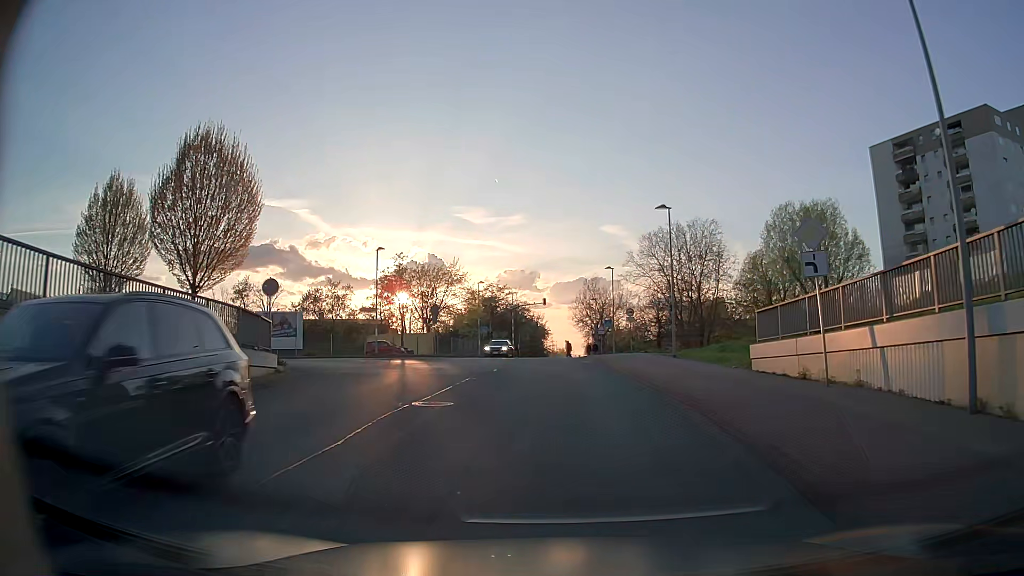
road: tertiary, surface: asphalt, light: Day
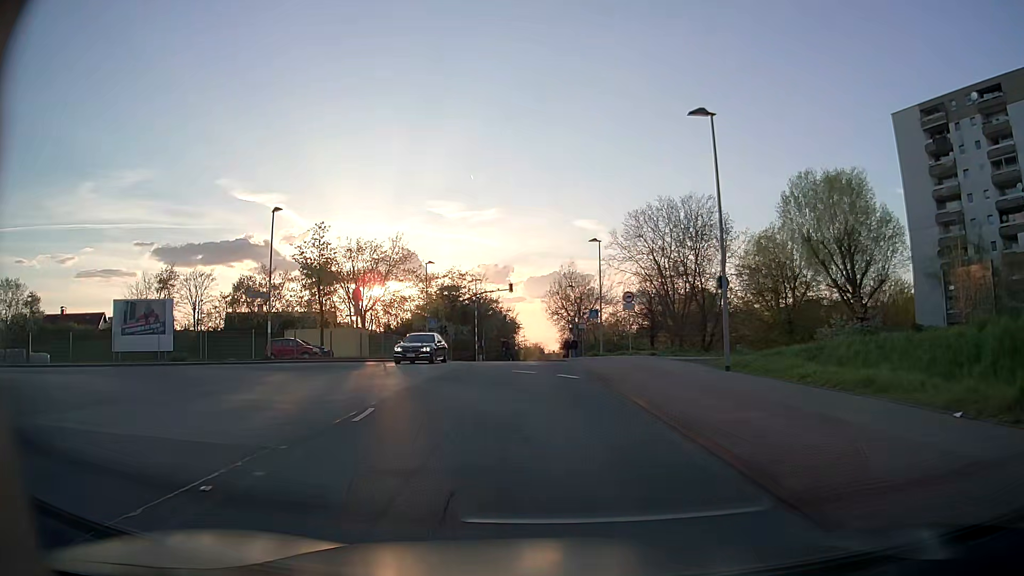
(+0.3, +14.6) m; +3°
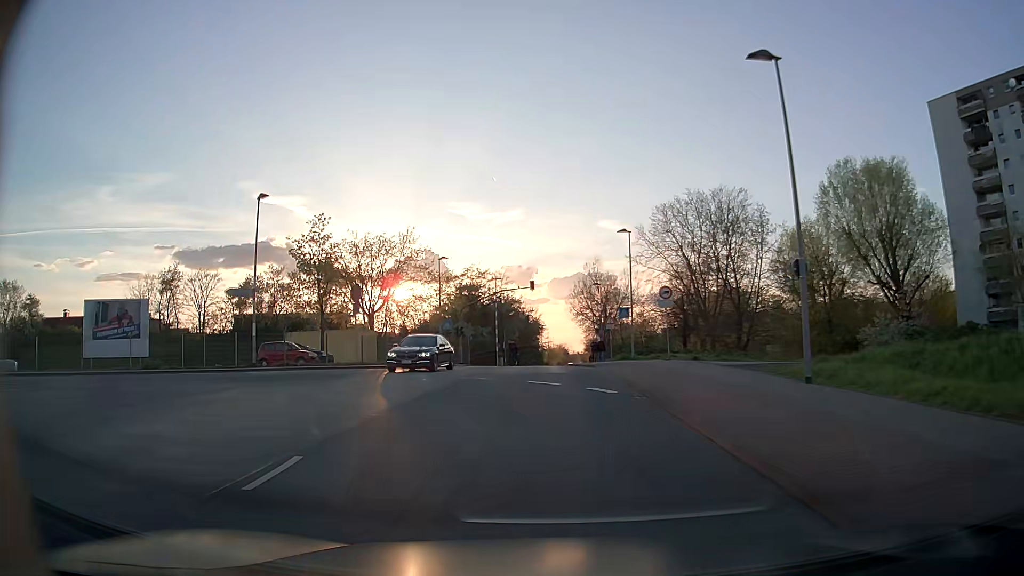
(-0.1, +4.4) m; -2°
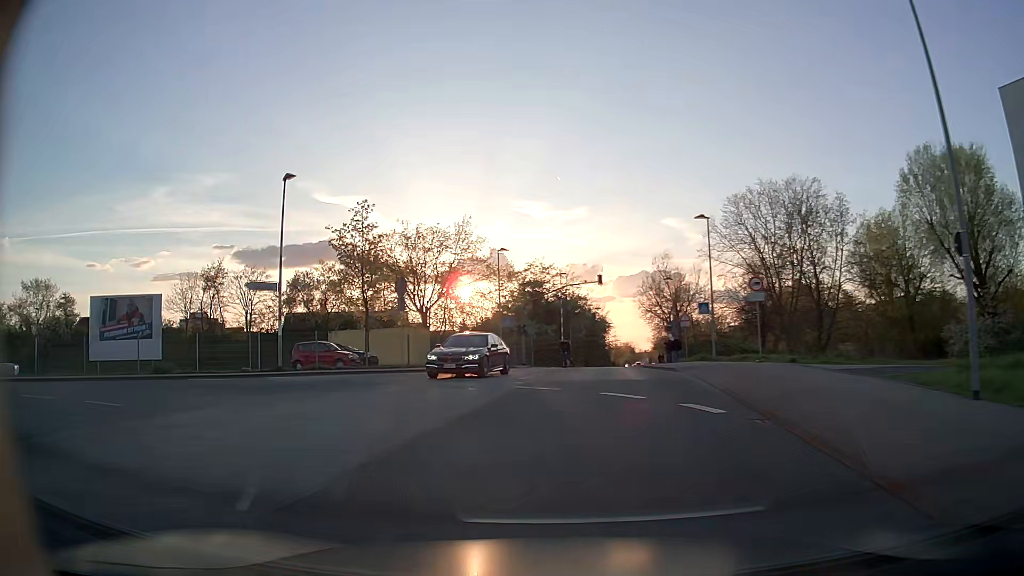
(-0.2, +4.0) m; -5°
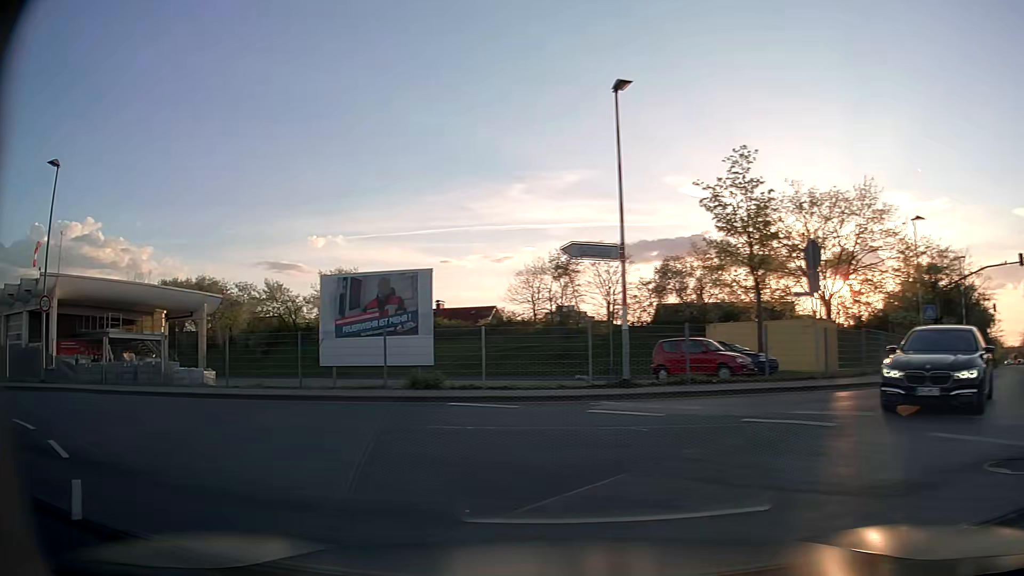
(-2.4, +9.7) m; -32°
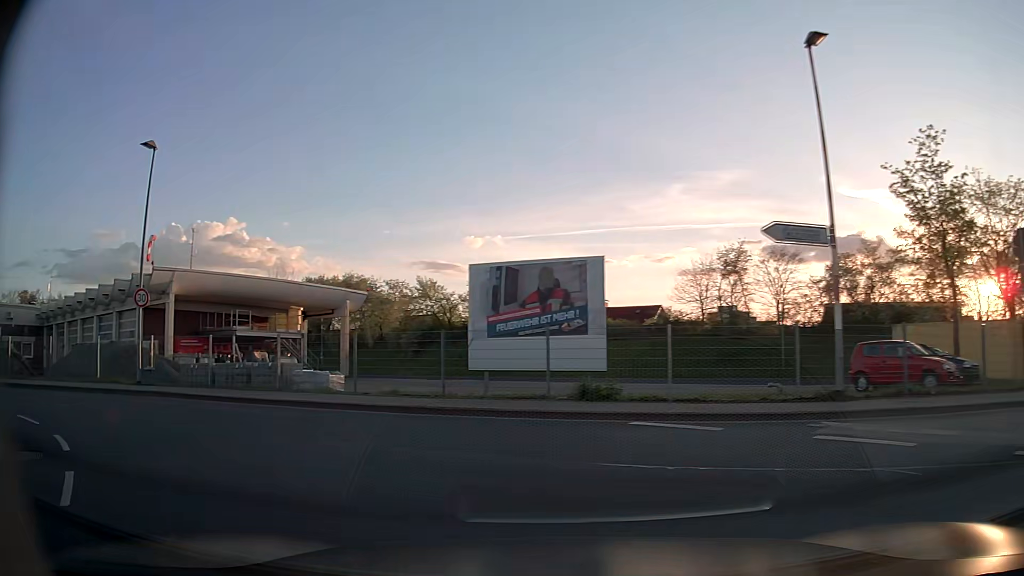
(-0.3, +3.0) m; -15°
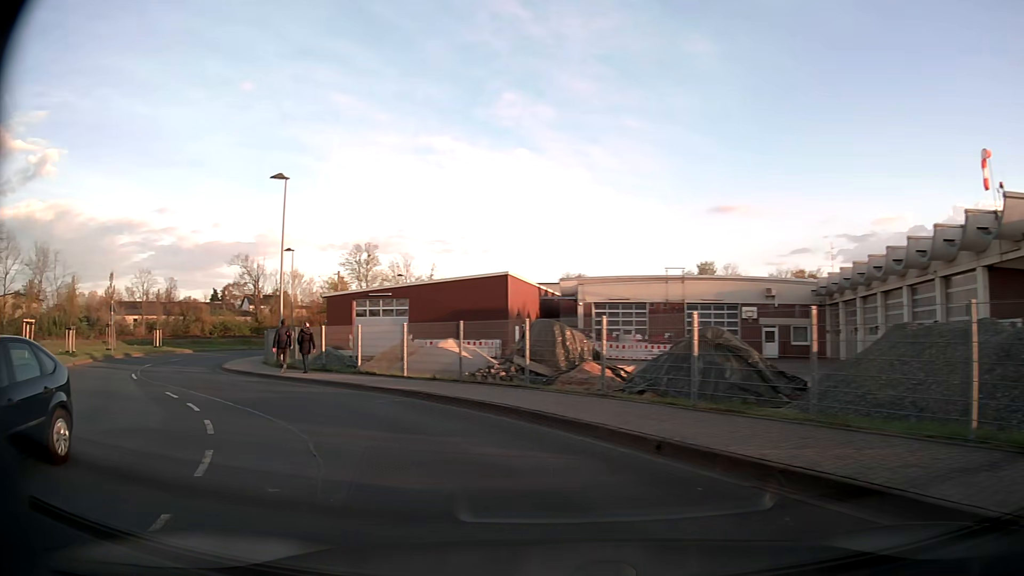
(-9.0, +13.1) m; -68°
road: unclassified
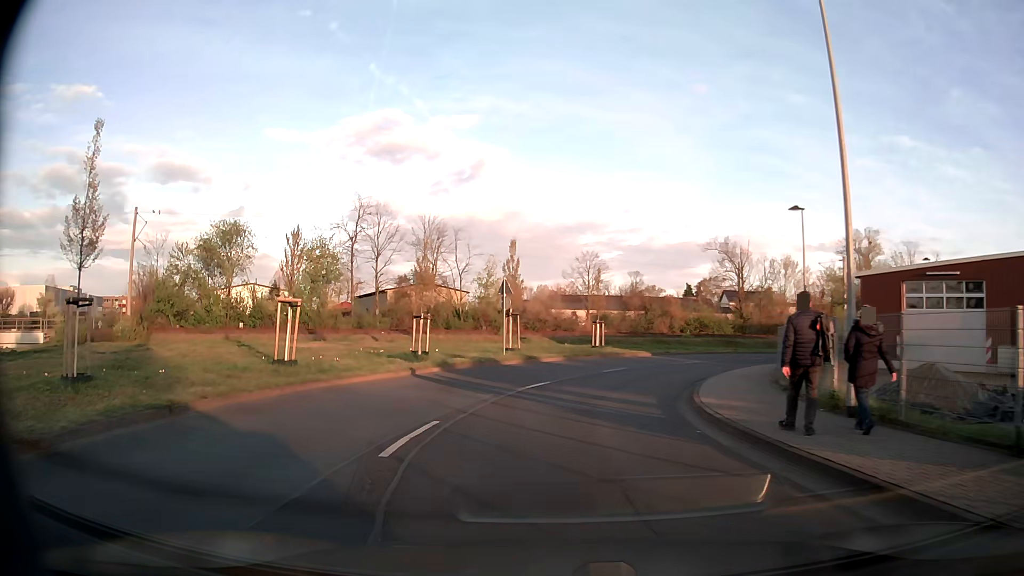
(-6.9, +15.2) m; -41°
(0, +10) (+1, +20) (+5, +29) (+11, +37) (+18, +45) (+26, +50) (+35, +55) (+44, +59) (+53, +64) (+62, +68) m
